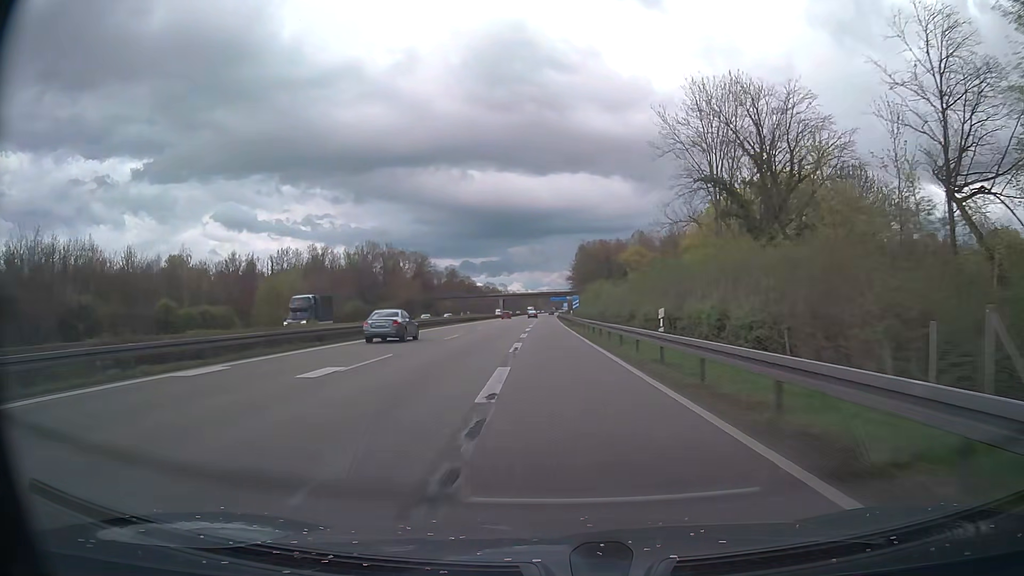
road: motorway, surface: asphalt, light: Day
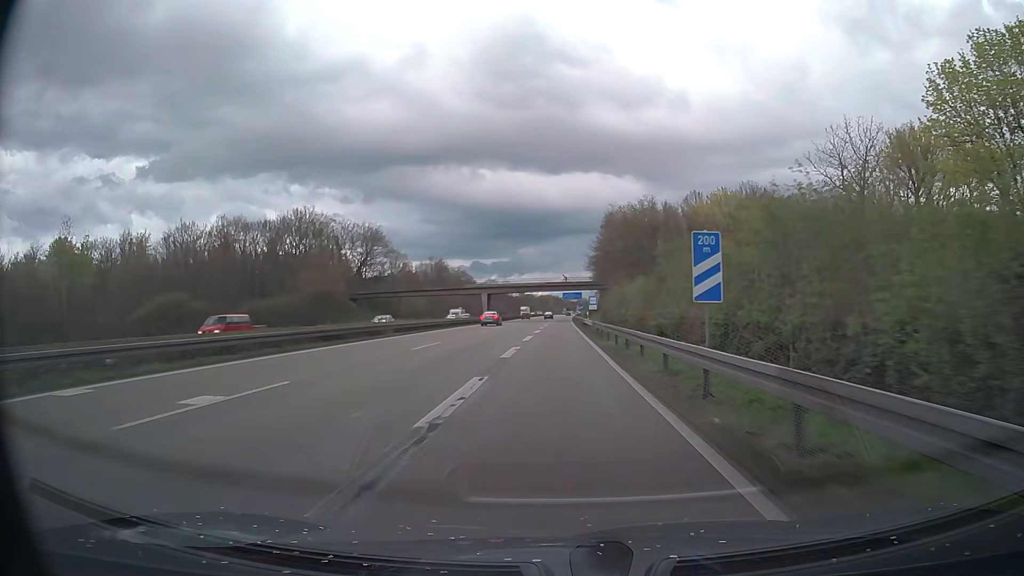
(-0.7, +61.6) m; -1°
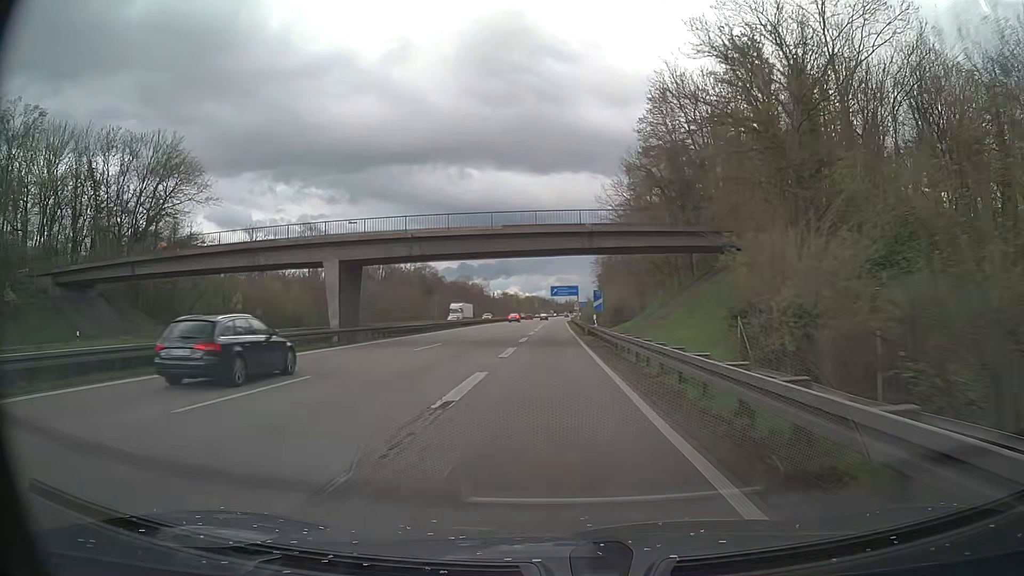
(+0.8, +70.2) m; +1°
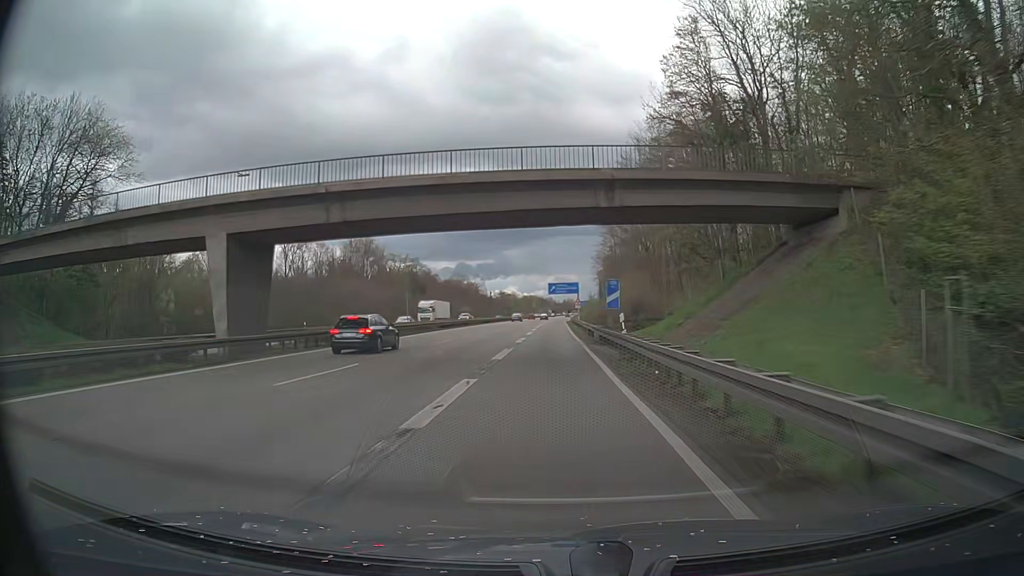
(+0.1, +13.6) m; 0°
